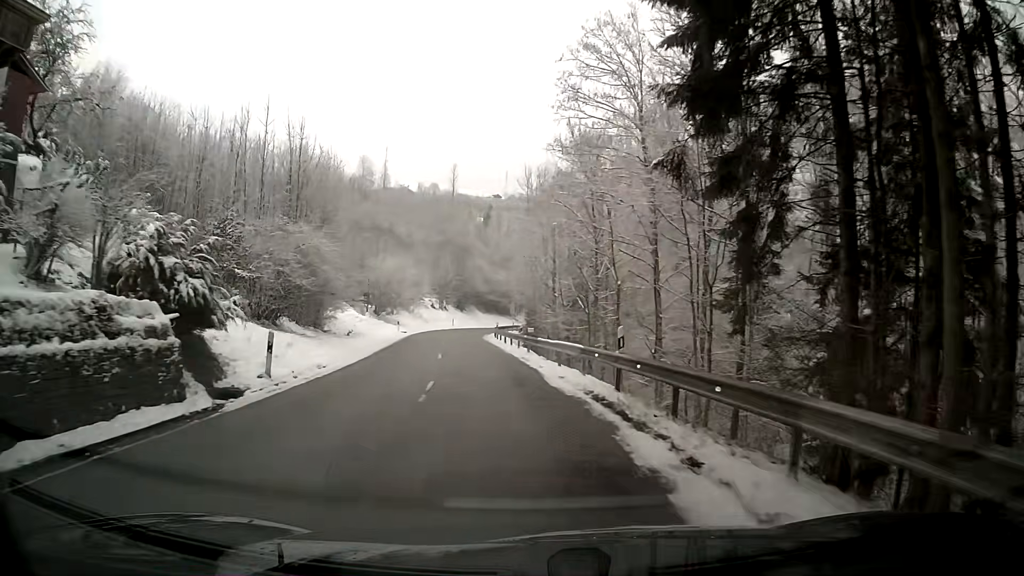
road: secondary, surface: asphalt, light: Day
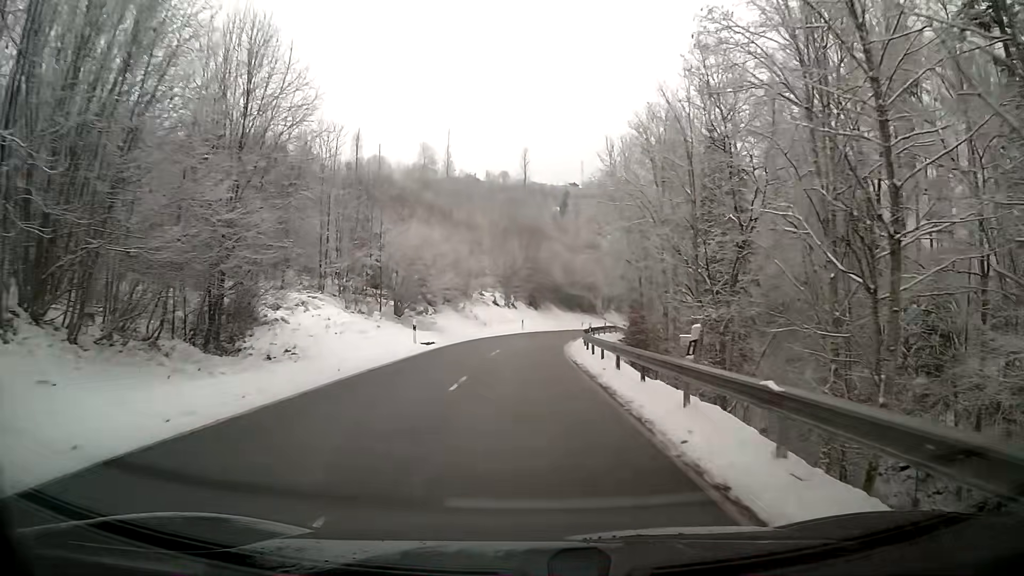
(-1.5, +23.5) m; -5°
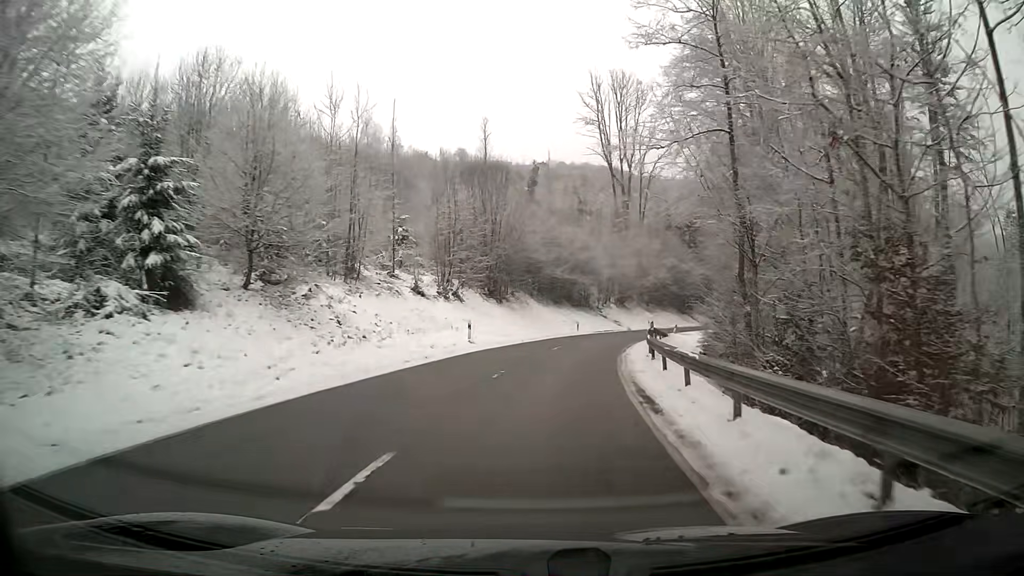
(+0.5, +34.6) m; +4°
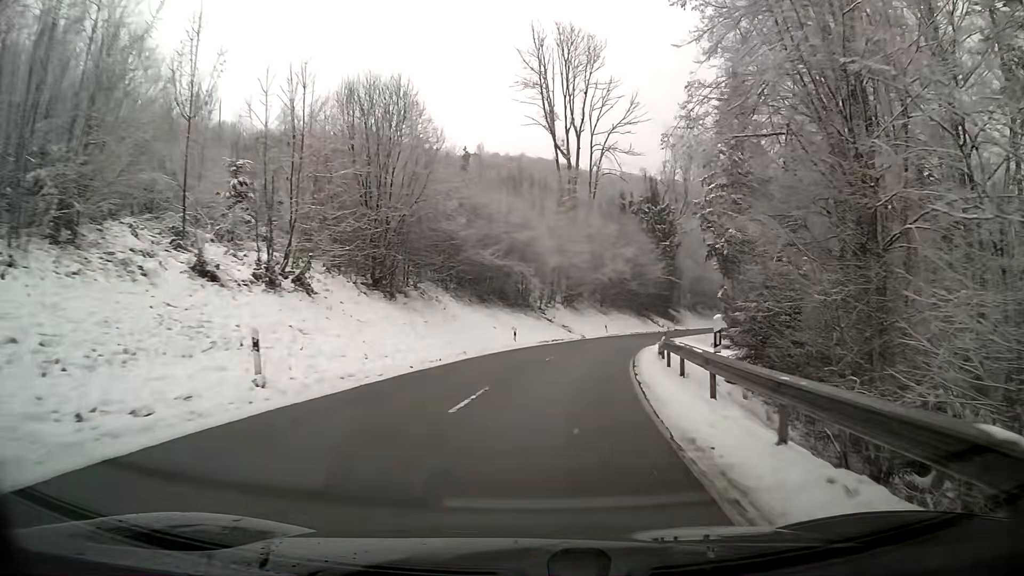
(+0.8, +17.7) m; +5°
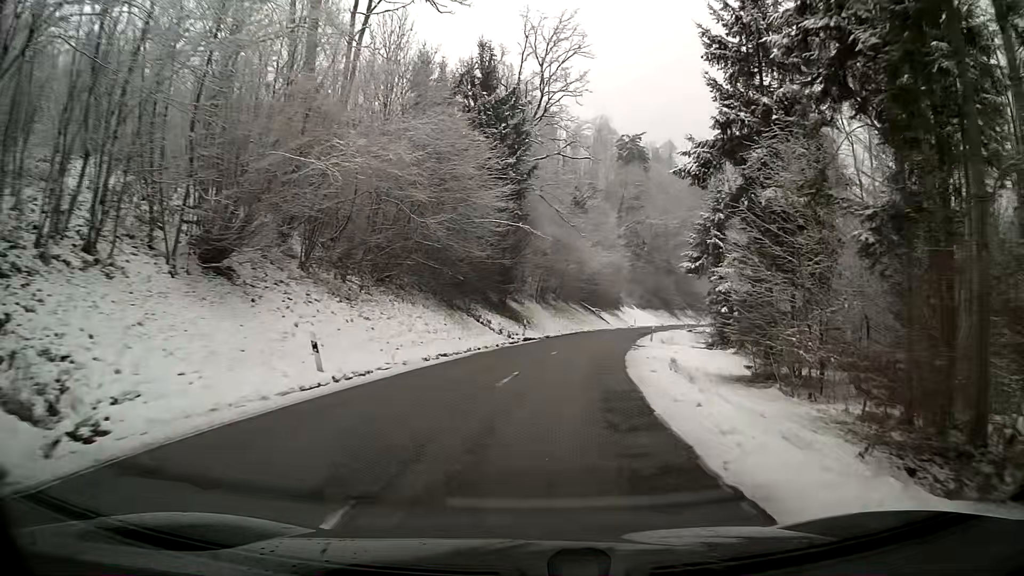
(+6.7, +44.4) m; +16°
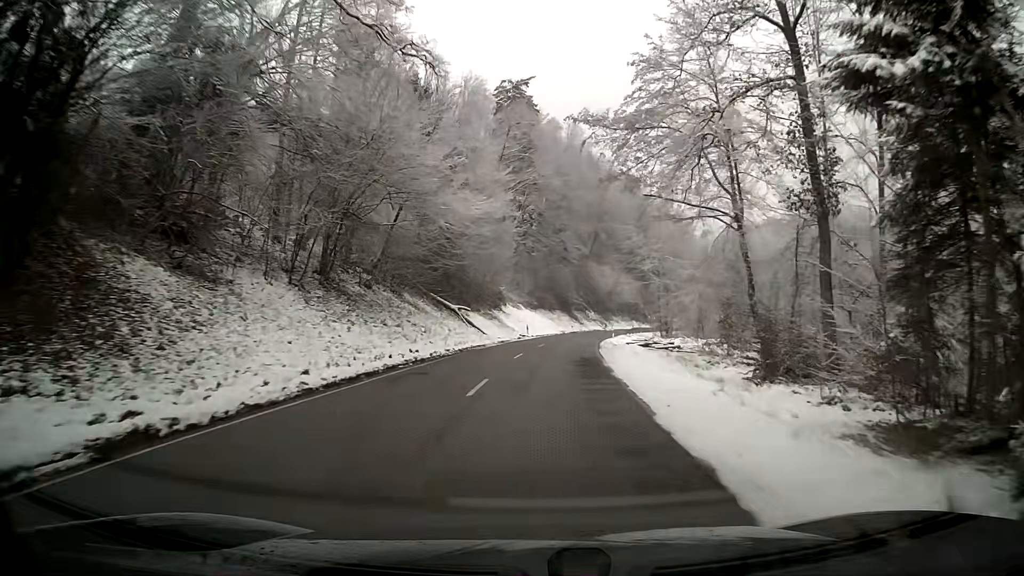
(+3.7, +38.0) m; +10°
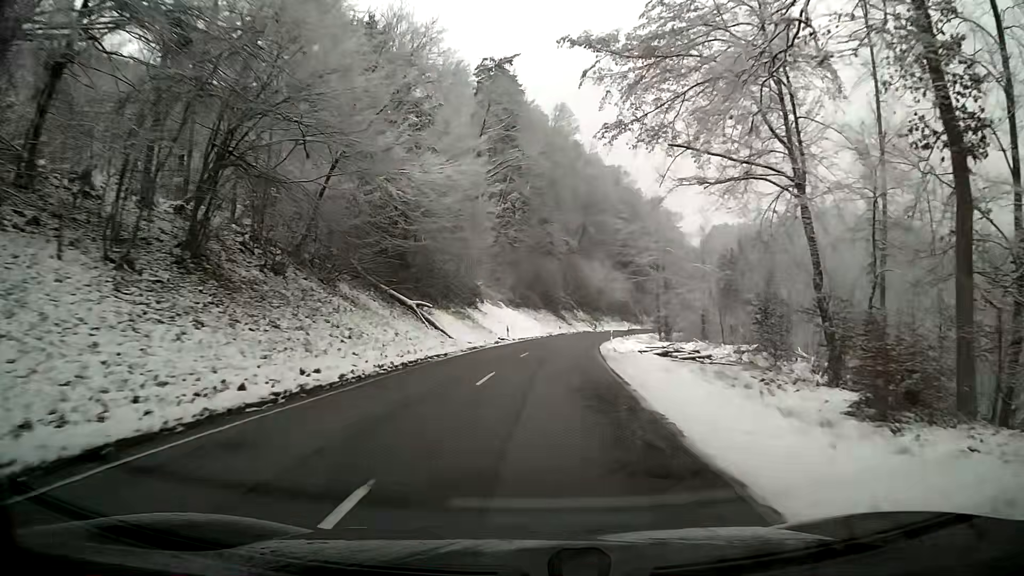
(+0.1, +10.0) m; +1°
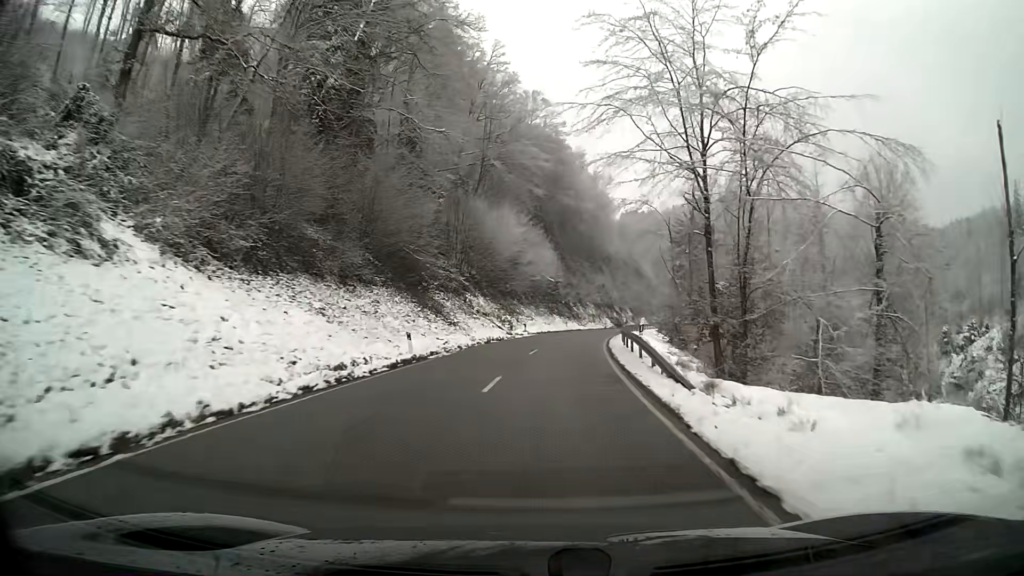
(+3.7, +51.7) m; +9°
